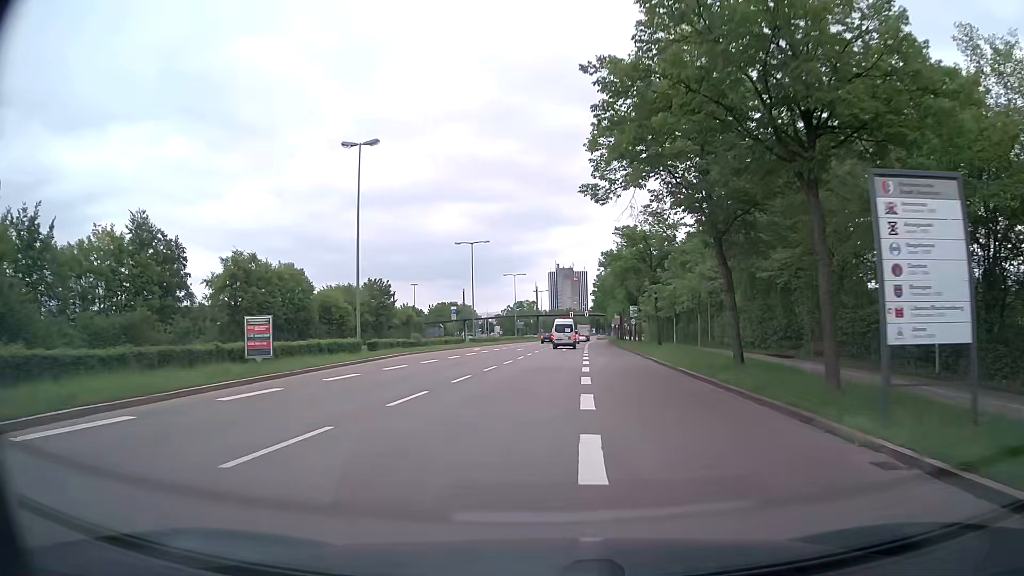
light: Day
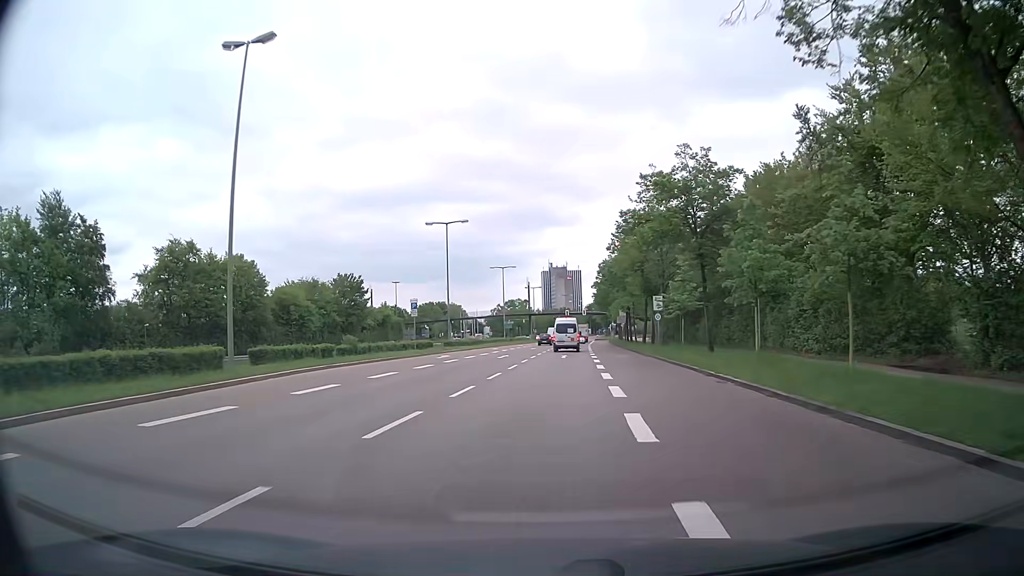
(0.0, +15.6) m; 0°
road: primary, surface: asphalt
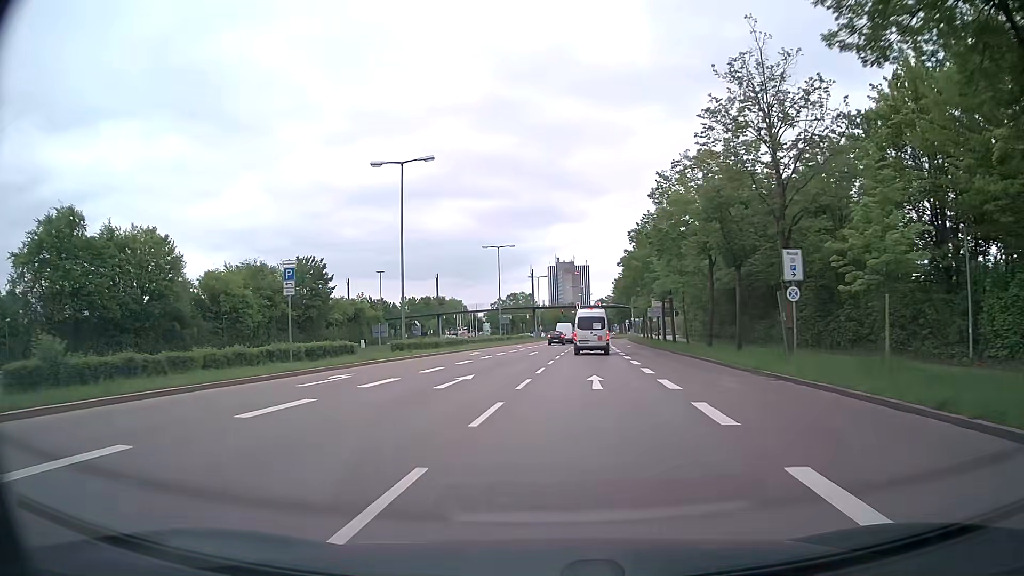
(+0.1, +22.9) m; 0°
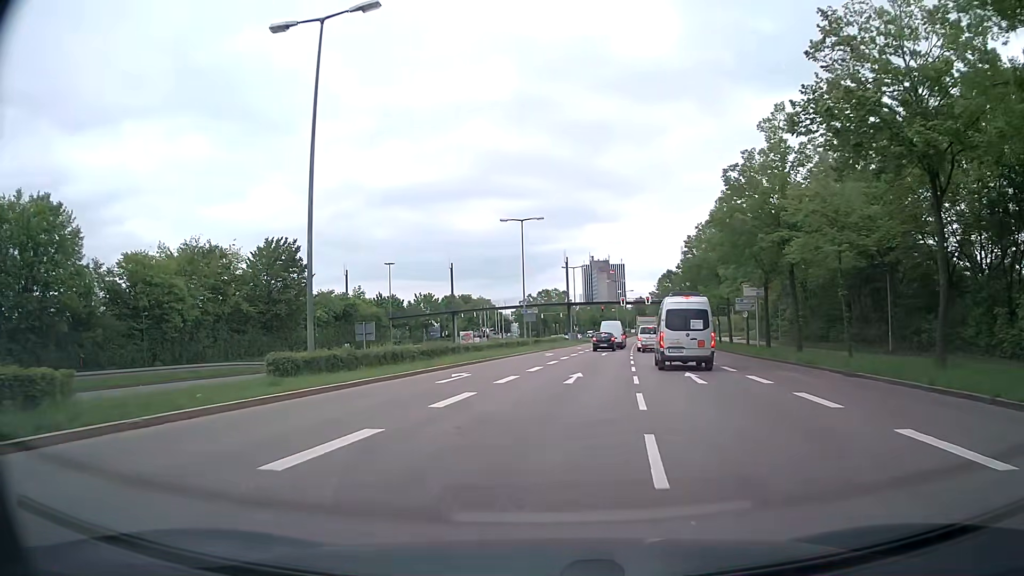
(-0.5, +21.6) m; -3°
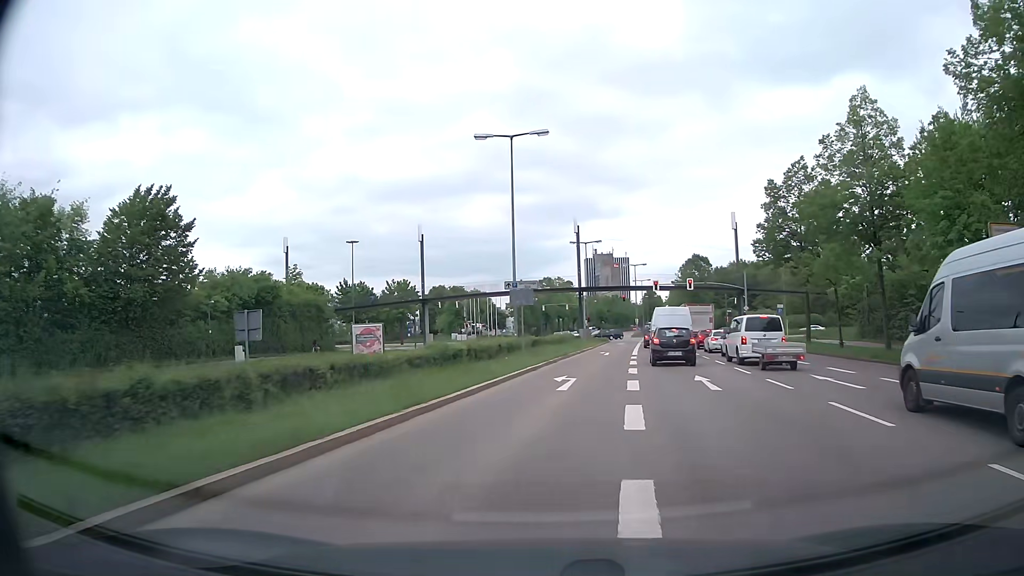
(-0.3, +27.2) m; -1°
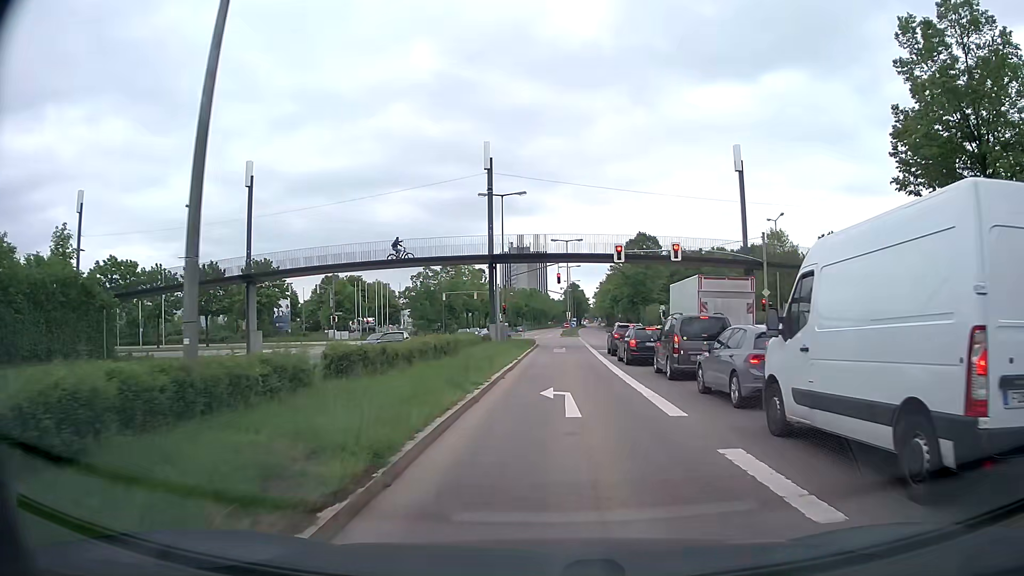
(+1.8, +28.3) m; +7°
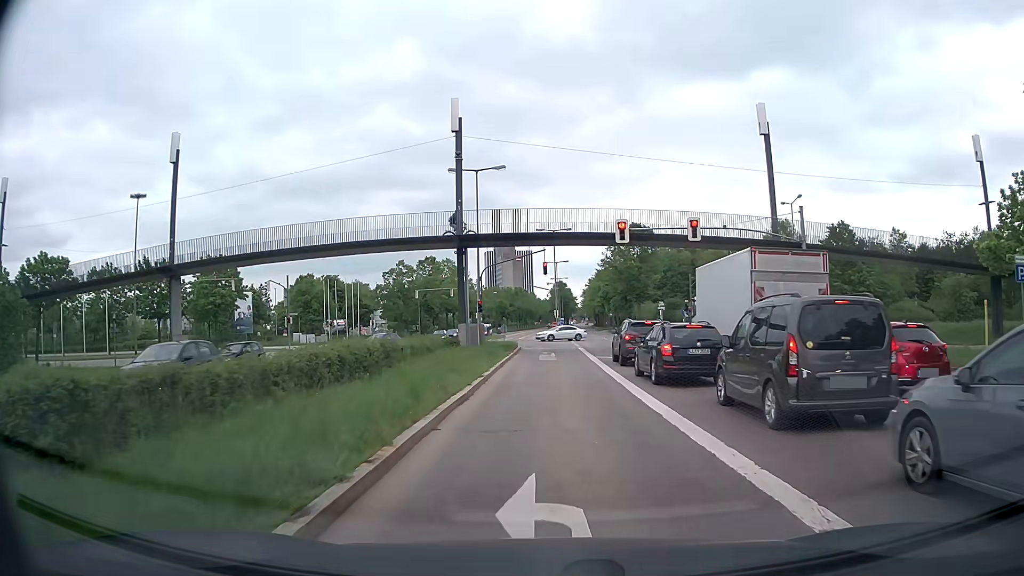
(+0.2, +9.2) m; +2°
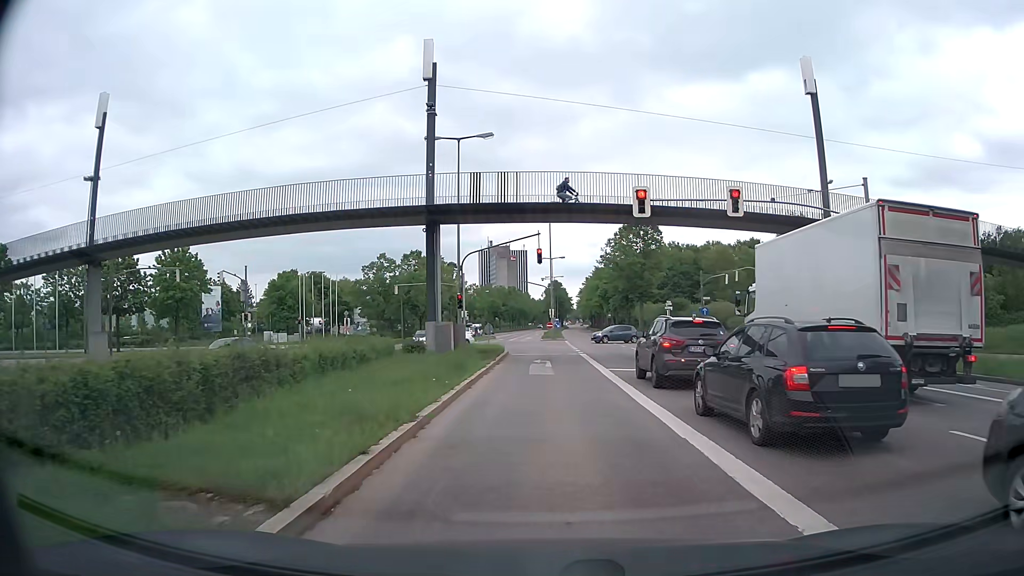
(0.0, +8.0) m; 0°
